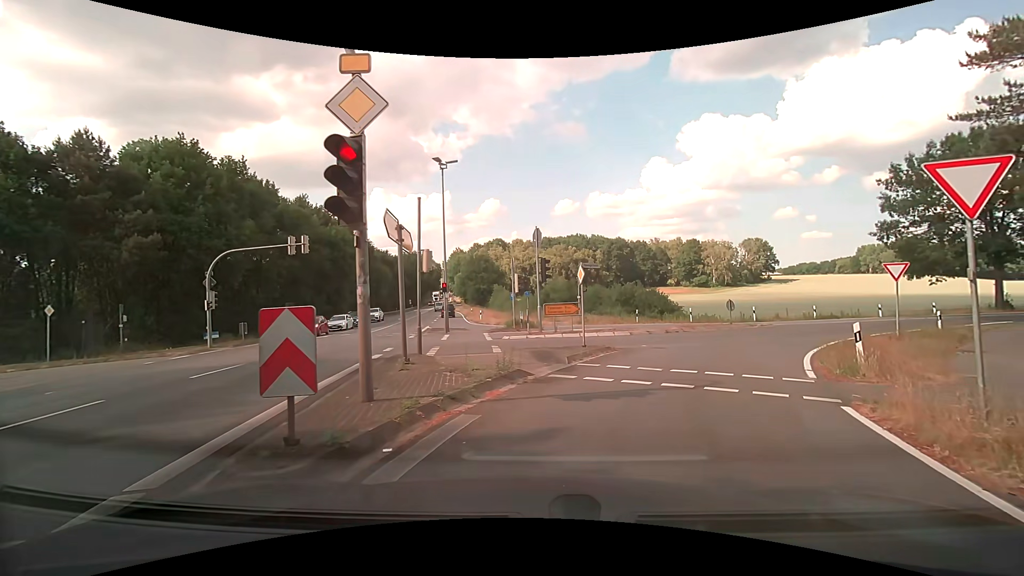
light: Day
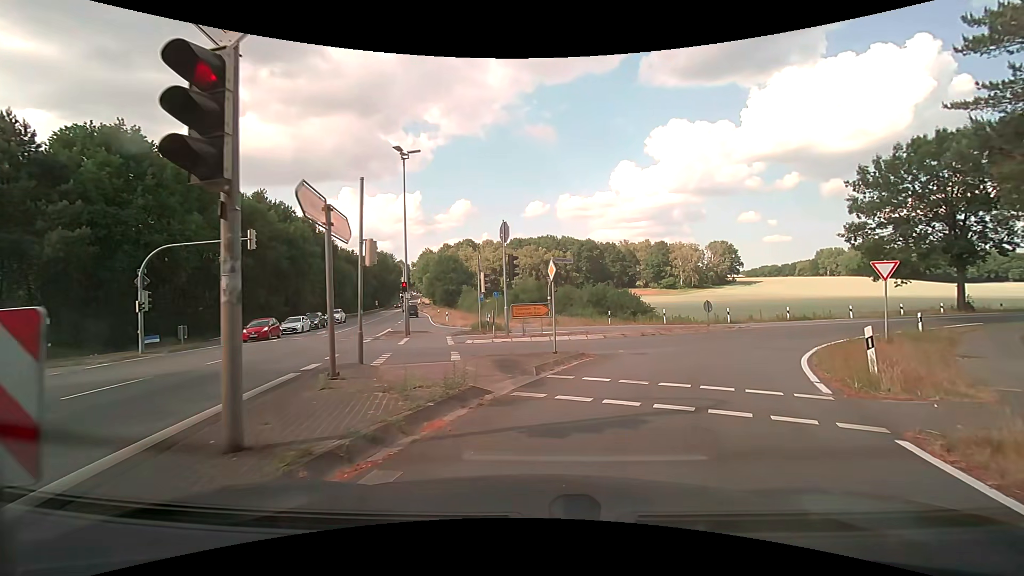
(+0.1, +2.1) m; +4°
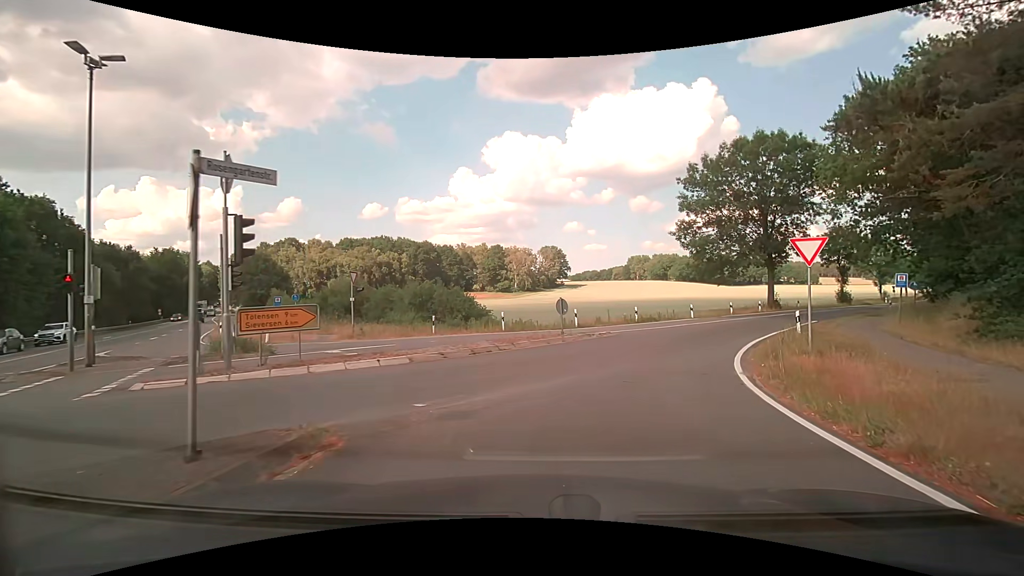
(+1.5, +8.9) m; +18°
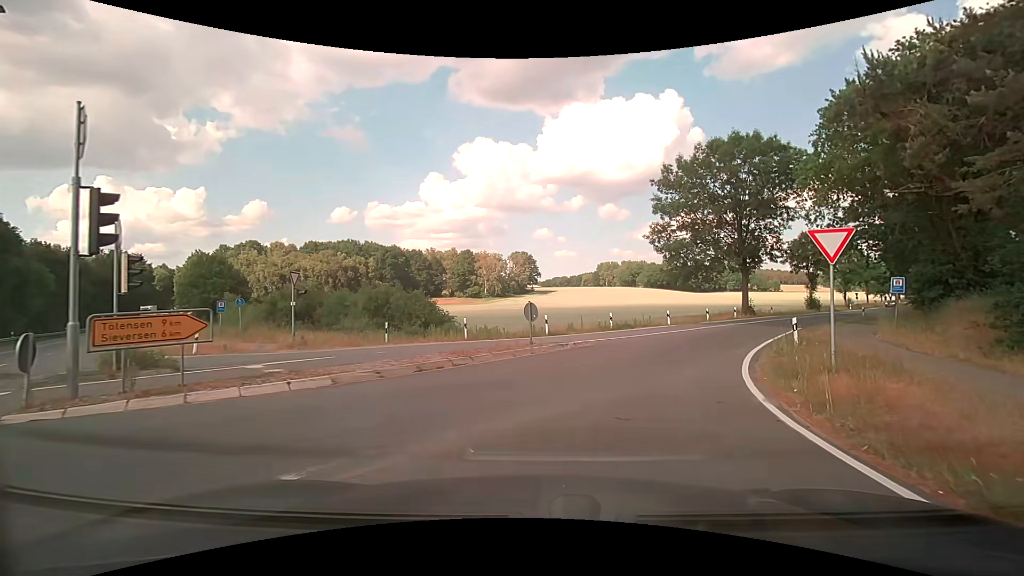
(+0.1, +2.8) m; +4°
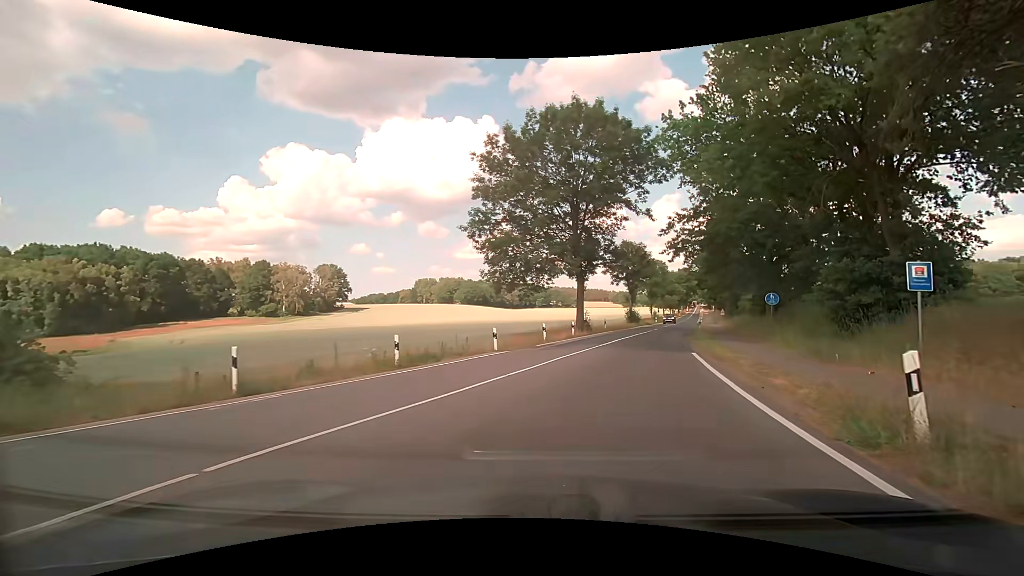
(+2.5, +14.1) m; +20°
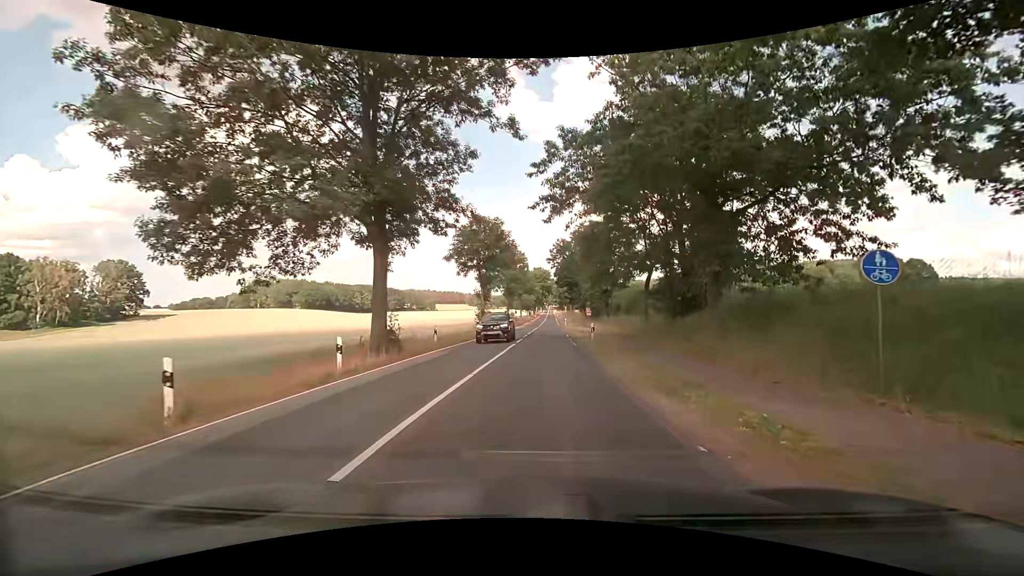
(+3.6, +19.5) m; +16°
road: secondary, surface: asphalt
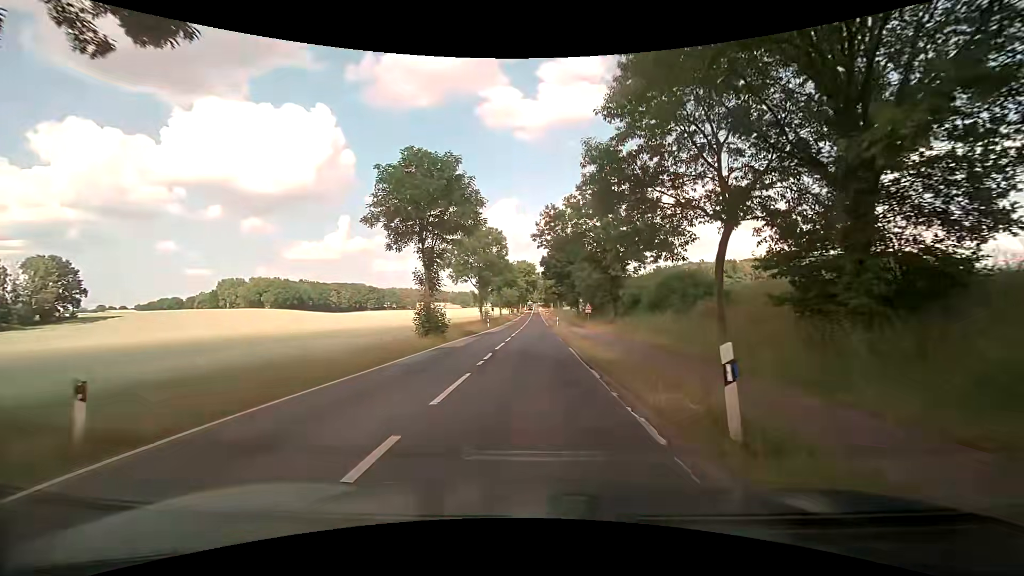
(+0.6, +18.6) m; +2°
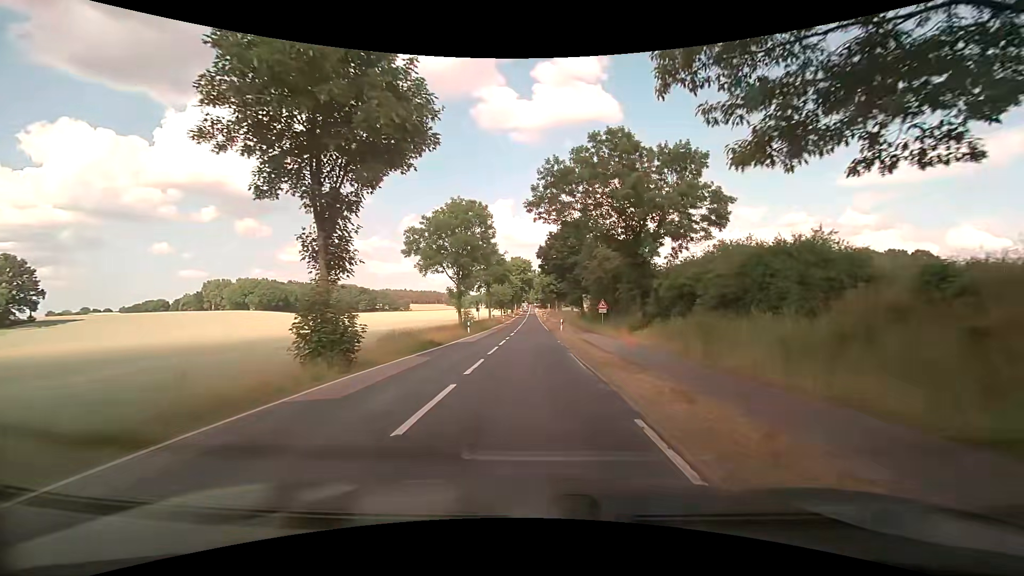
(+0.1, +14.0) m; +1°
(0, +10) (0, +20) (0, +30) (0, +40) (0, +50) (0, +60) (0, +70) (0, +80) (0, +90) (0, +100) m
